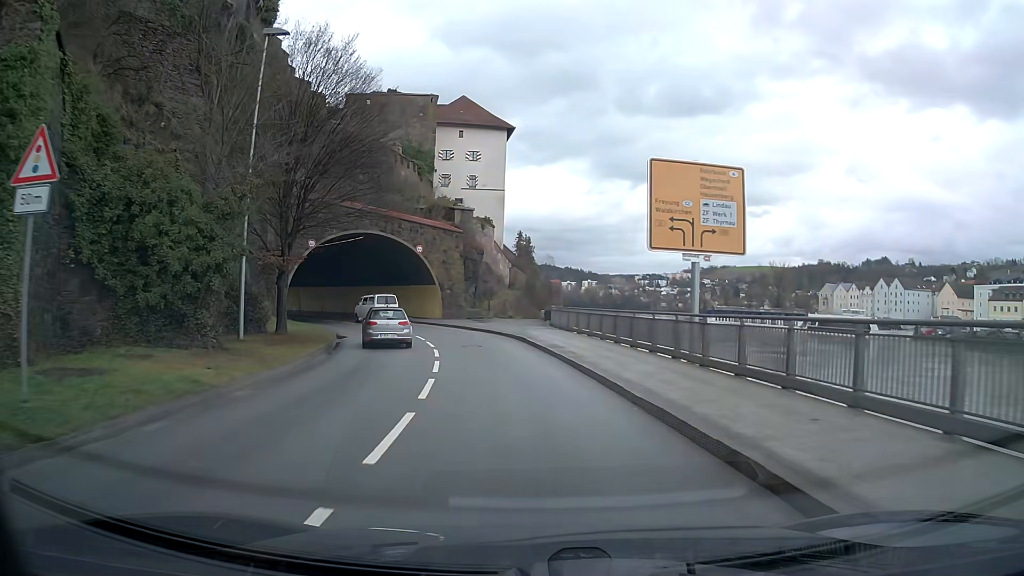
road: primary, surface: asphalt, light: Day
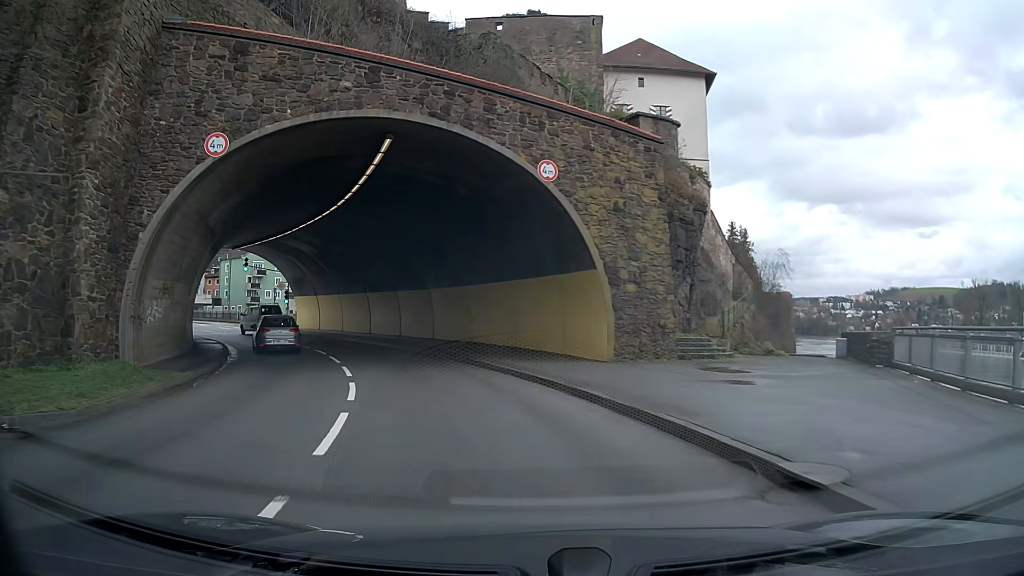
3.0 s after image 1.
(-3.9, +31.4) m; -17°
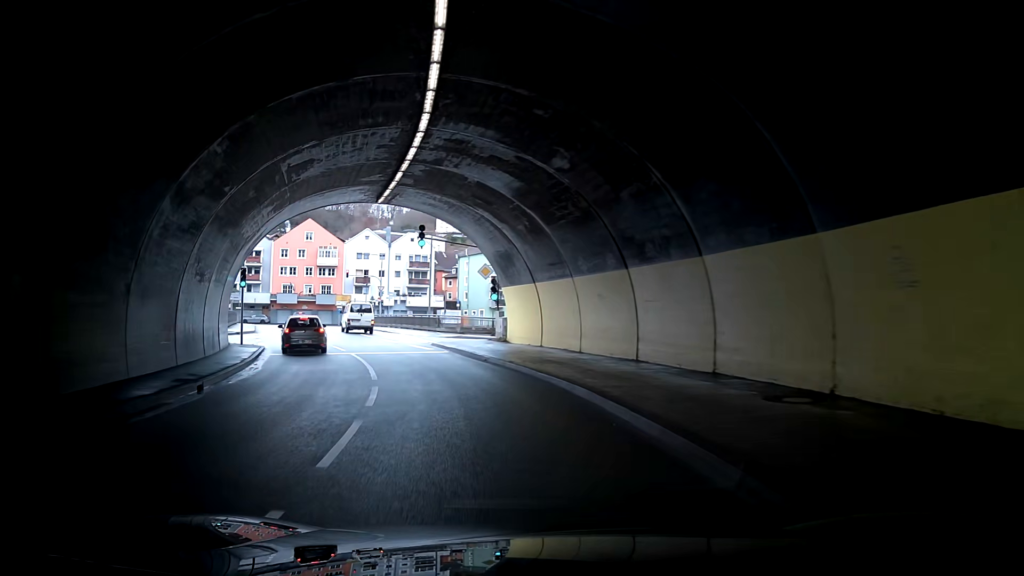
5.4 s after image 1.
(-4.6, +23.3) m; -21°
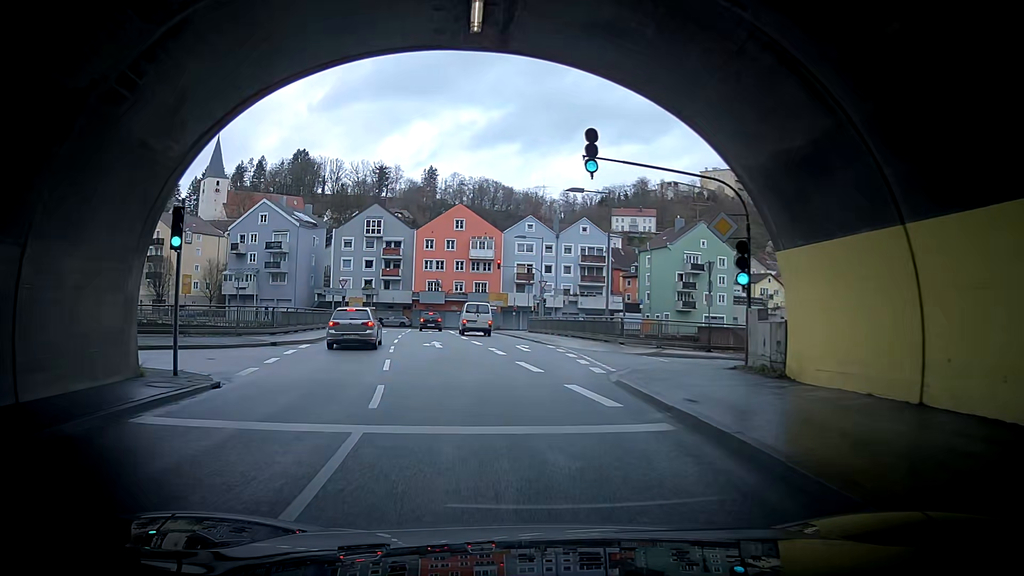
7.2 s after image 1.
(-1.3, +17.6) m; -8°
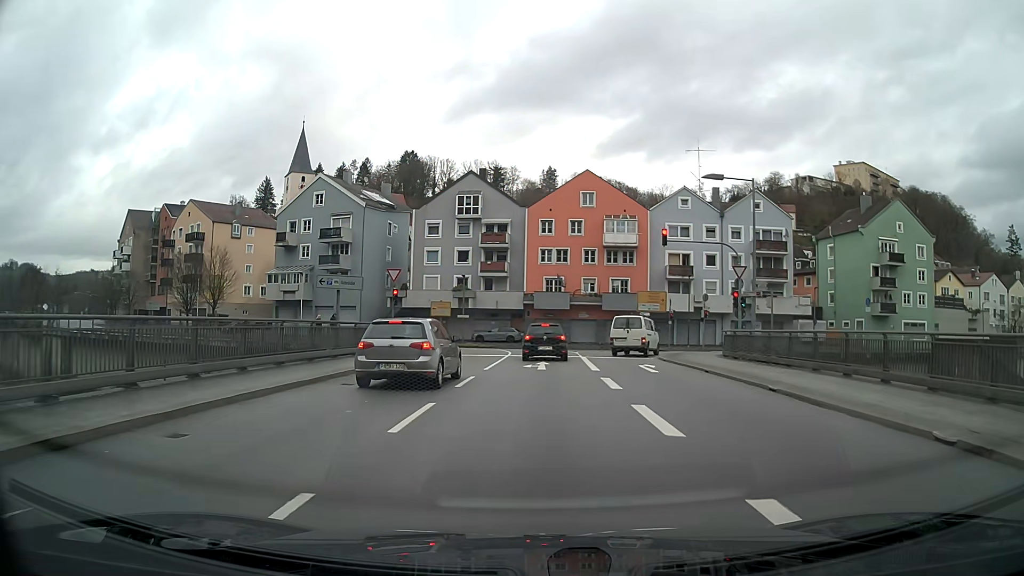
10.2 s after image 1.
(-5.0, +25.1) m; -16°
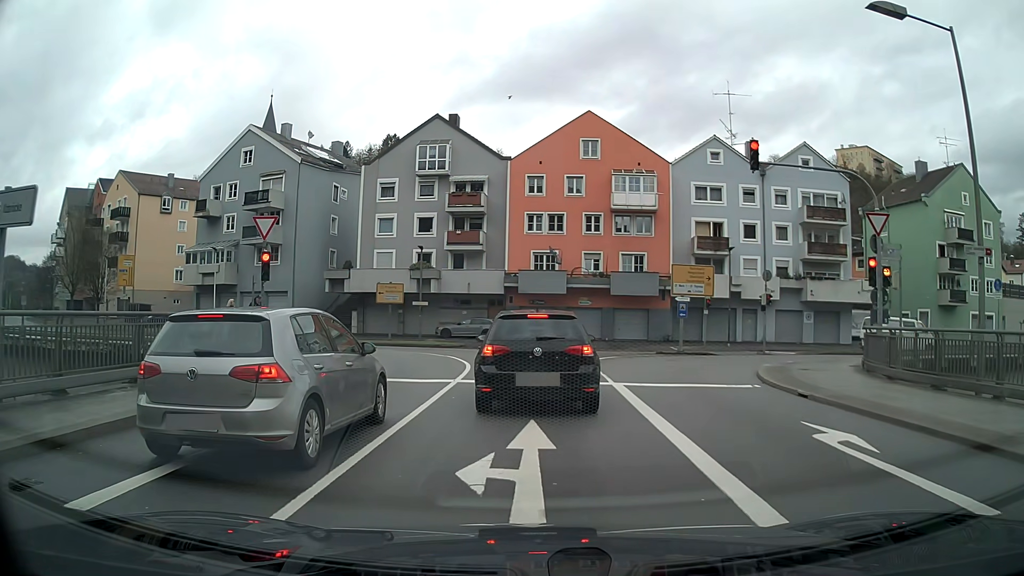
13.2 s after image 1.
(+0.1, +15.8) m; +2°
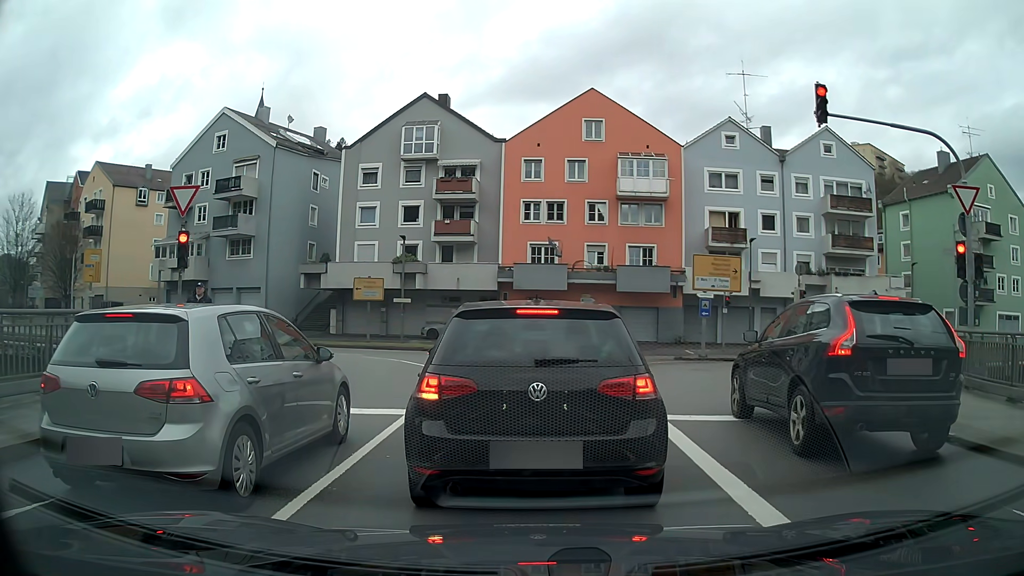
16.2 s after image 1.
(0.0, +4.7) m; -1°
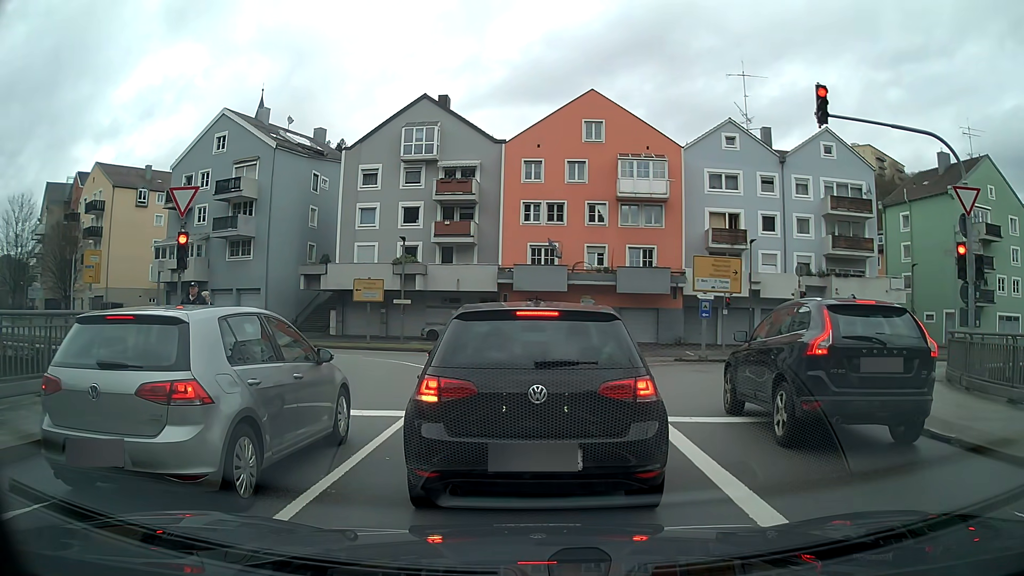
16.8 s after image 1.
(0.0, +0.1) m; 0°
(0, +10) (-1, +20) (-7, +28) (-15, +34) (-24, +37) (-34, +40) (-43, +44) (-52, +49) (-60, +54) (-68, +61) m
